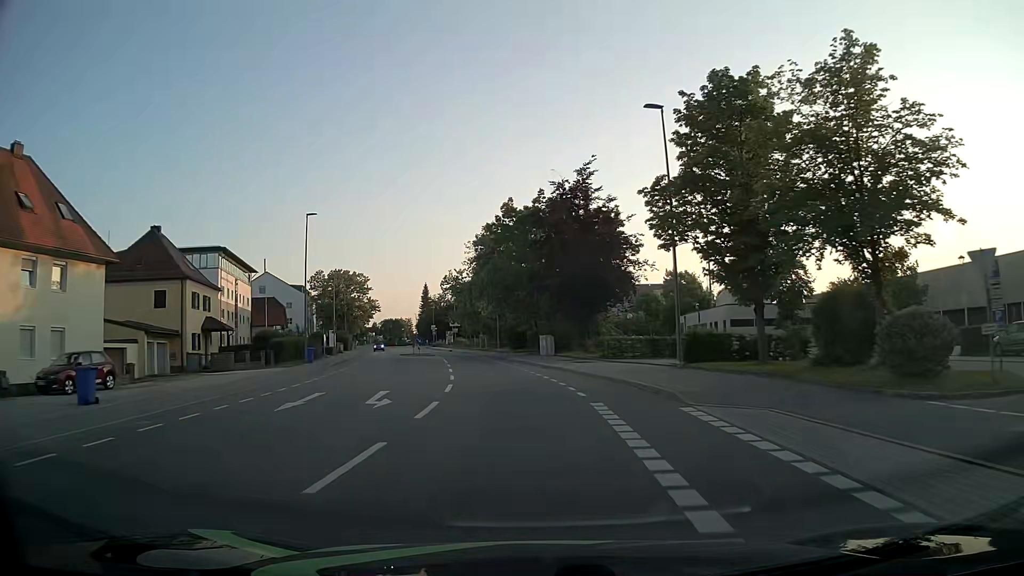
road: tertiary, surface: asphalt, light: Day
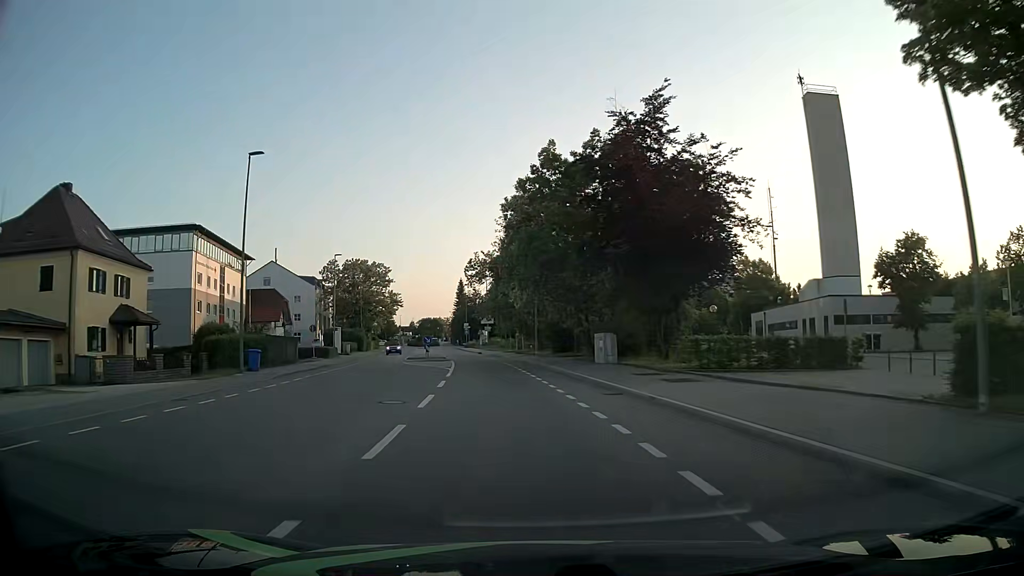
(-0.6, +16.3) m; -4°
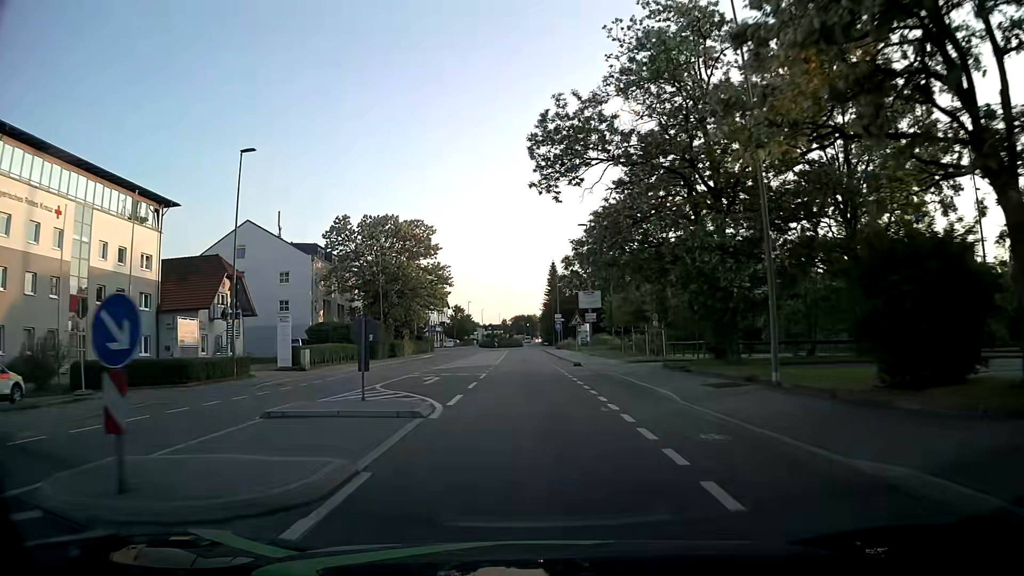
(-3.1, +40.6) m; -8°
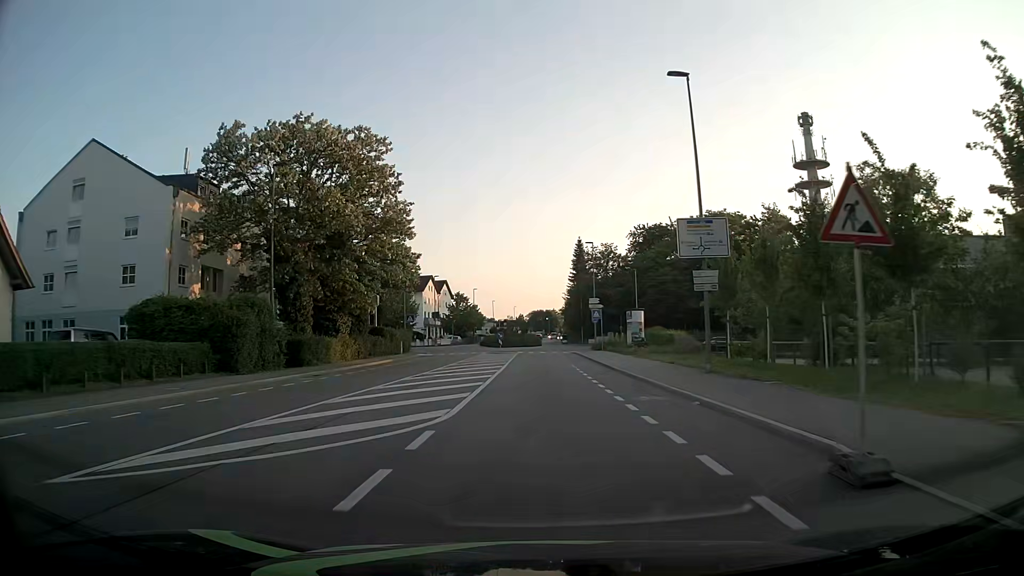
(-0.8, +30.7) m; -2°
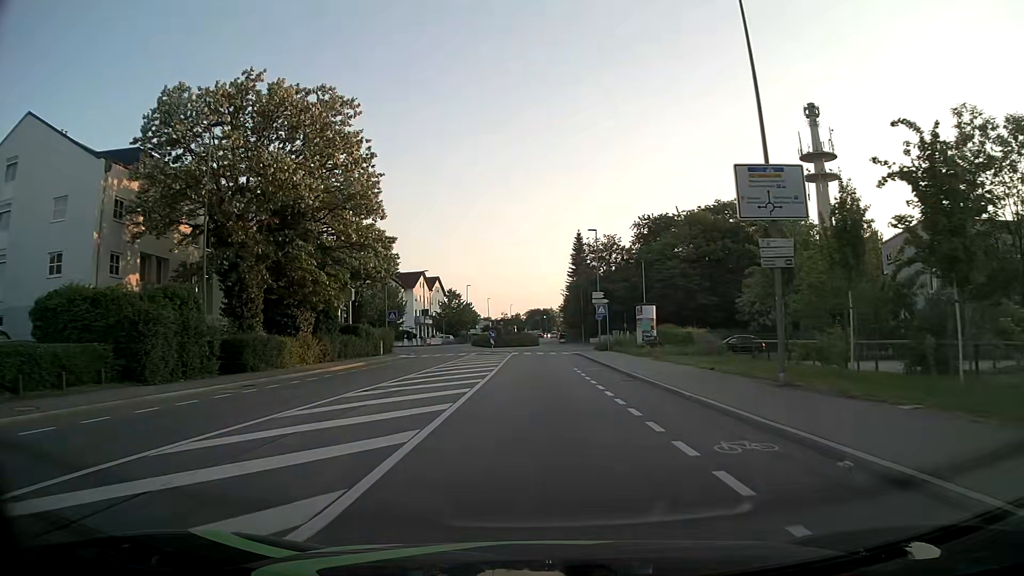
(+0.1, +7.0) m; +1°
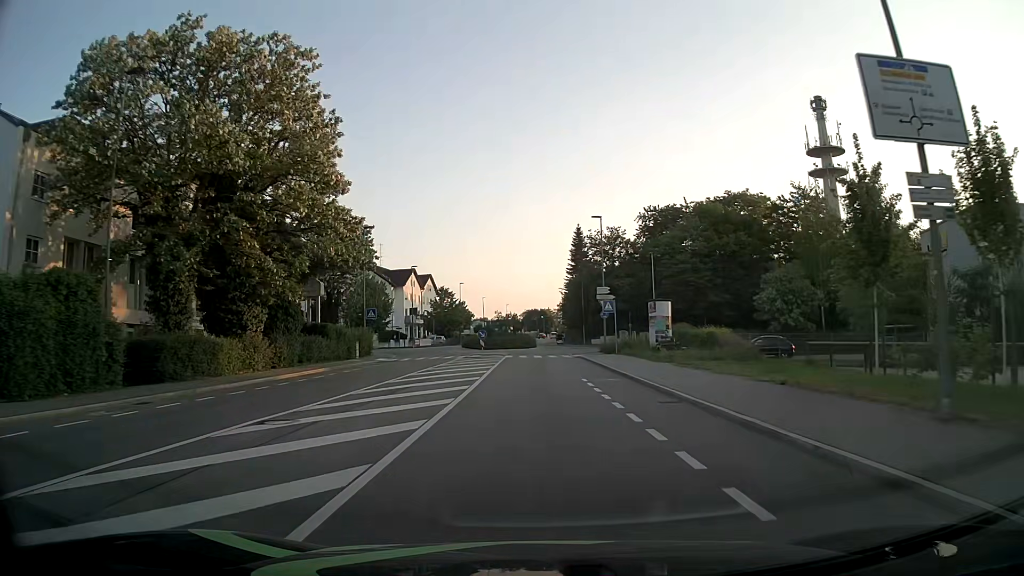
(0.0, +6.7) m; 0°
